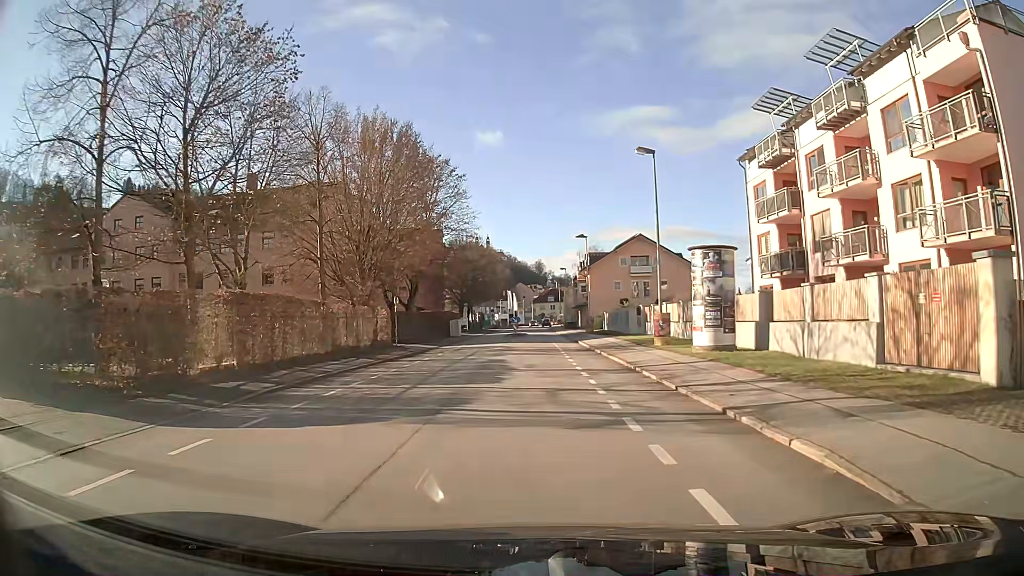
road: primary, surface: asphalt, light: Day
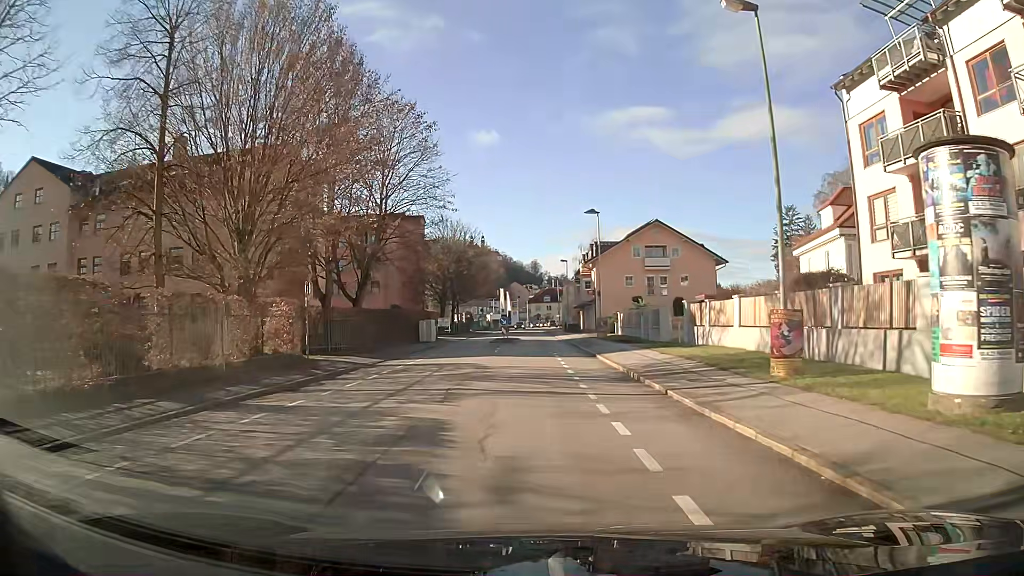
(+0.1, +13.8) m; 0°
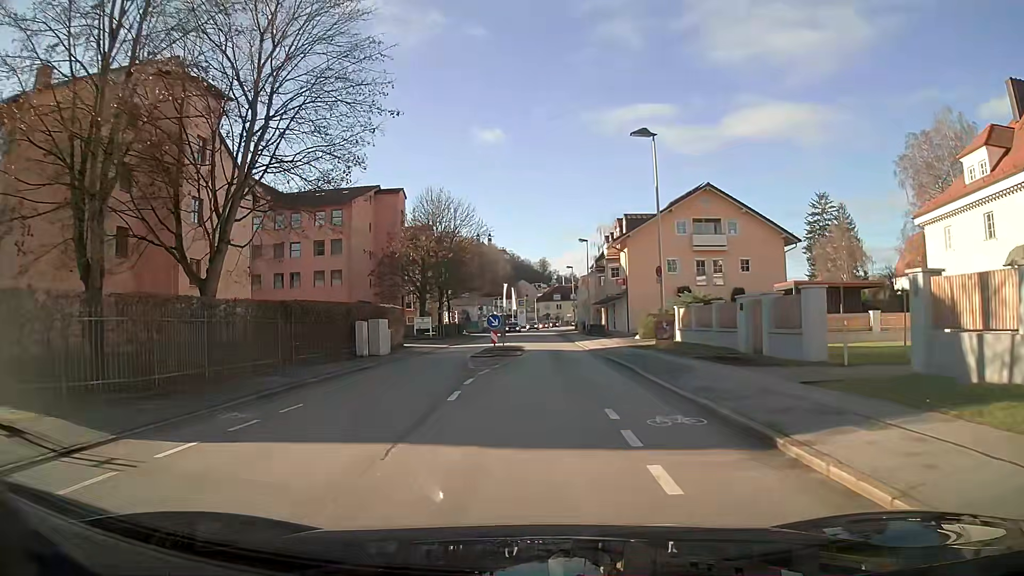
(0.0, +18.5) m; 0°
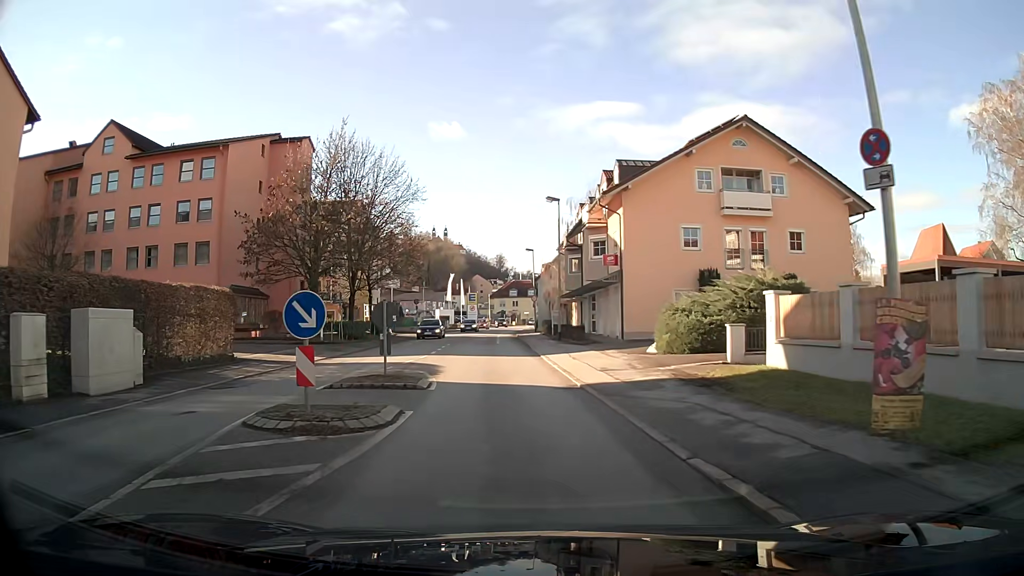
(+0.5, +18.5) m; +3°
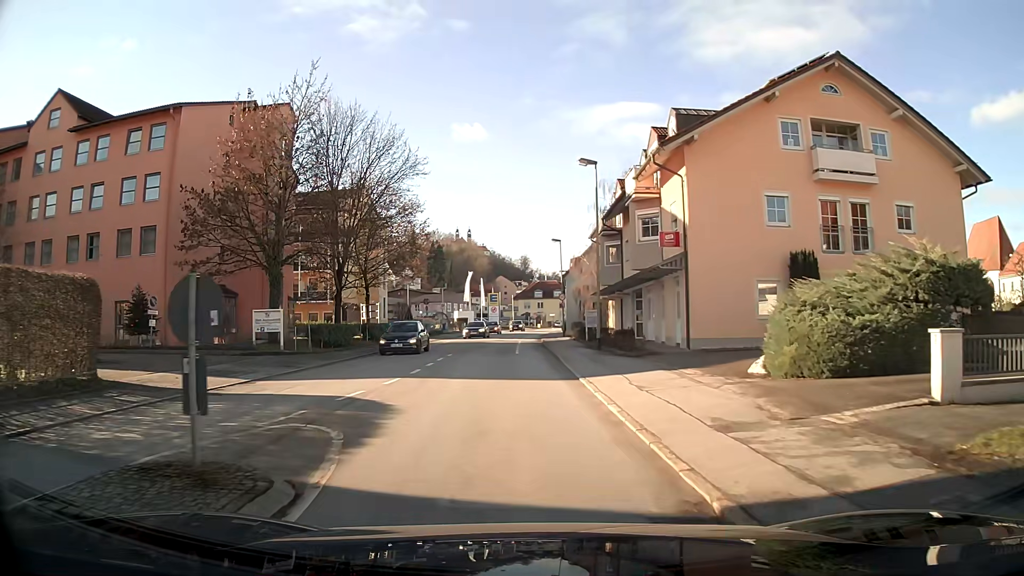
(-0.1, +9.3) m; -2°
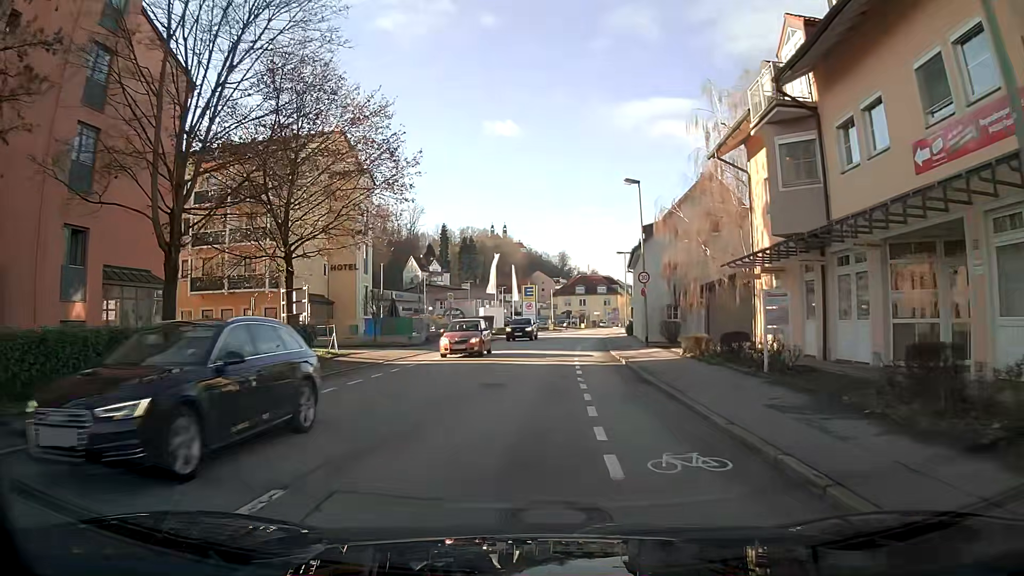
(-1.1, +23.2) m; -3°
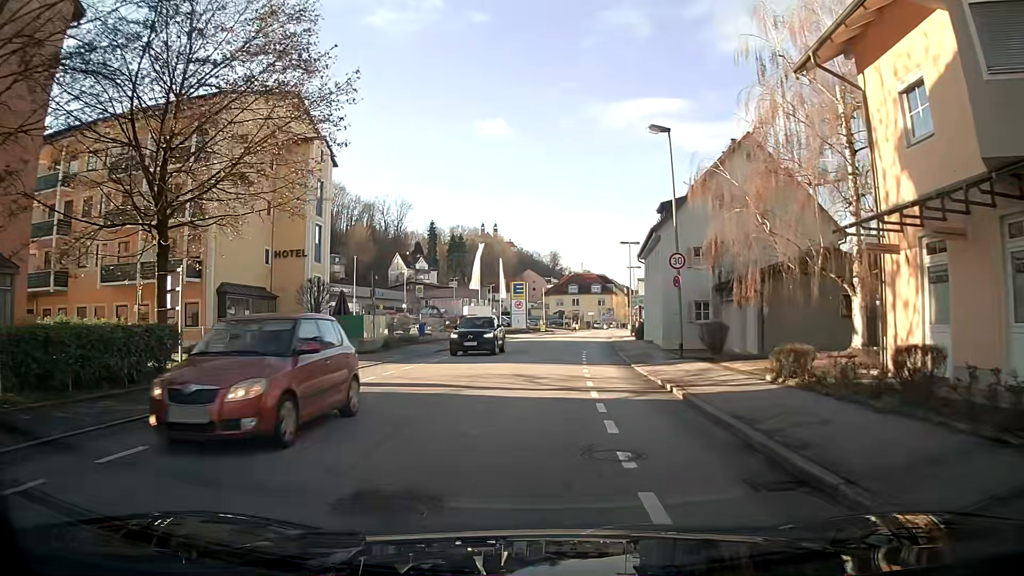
(+0.1, +9.3) m; +1°
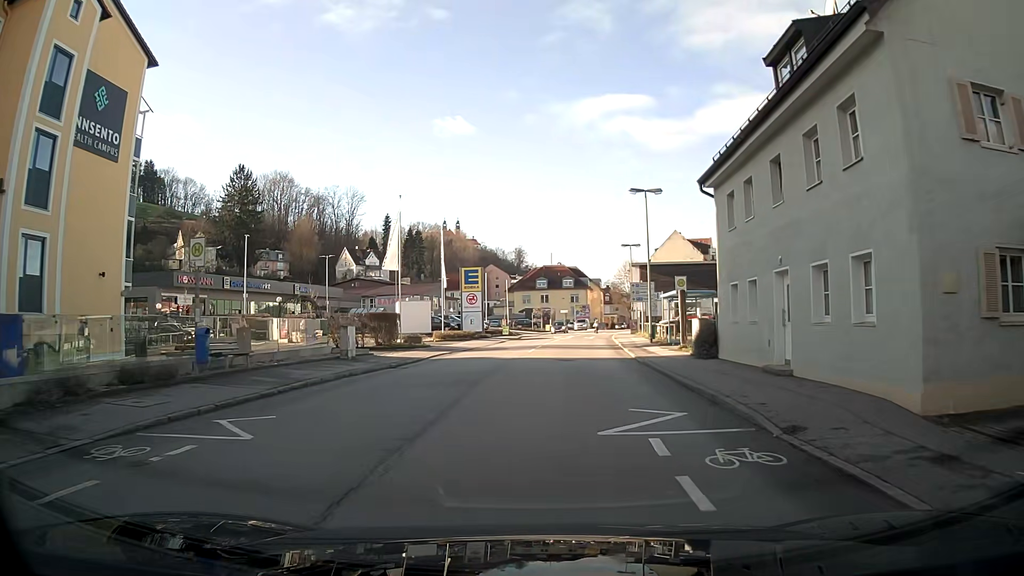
(+0.5, +23.1) m; +3°
(0, +10) (+1, +20) (+1, +30) (+2, +40) (+3, +50) (+4, +60) (+6, +70) (+7, +80) (+9, +89) (+11, +99) m
